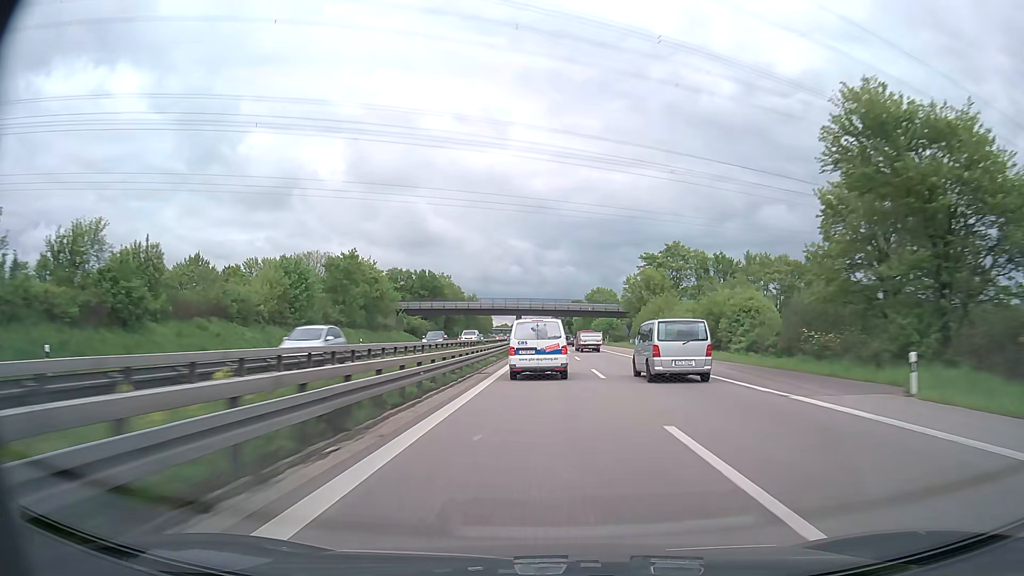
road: trunk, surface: asphalt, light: Day
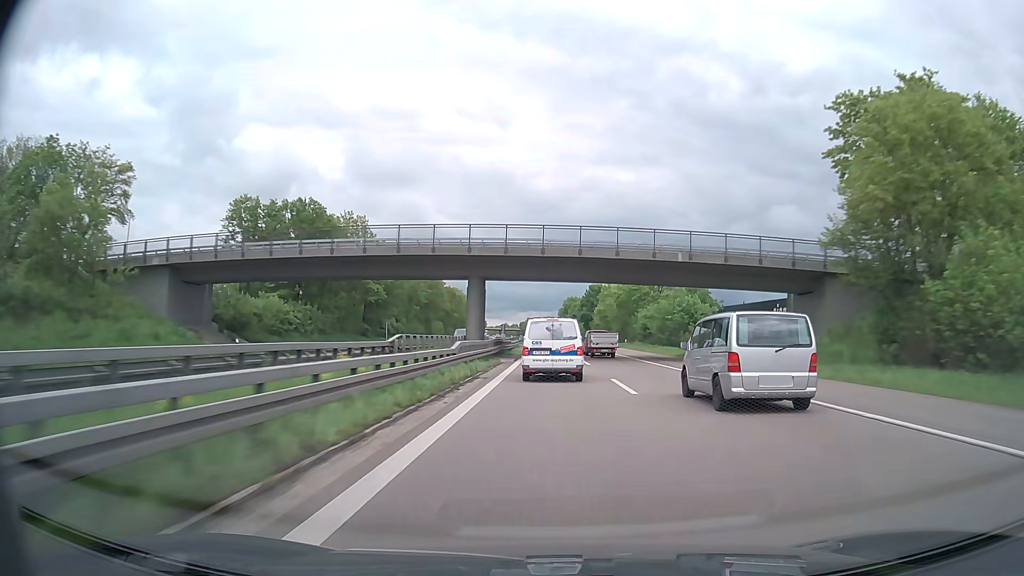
(+0.1, +77.9) m; 0°
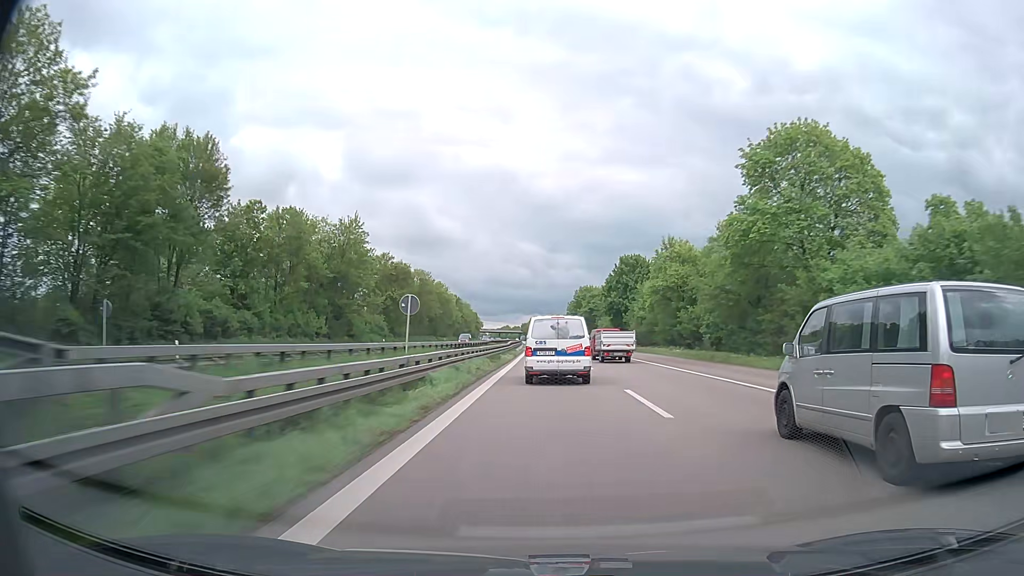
(+0.3, +59.2) m; +1°
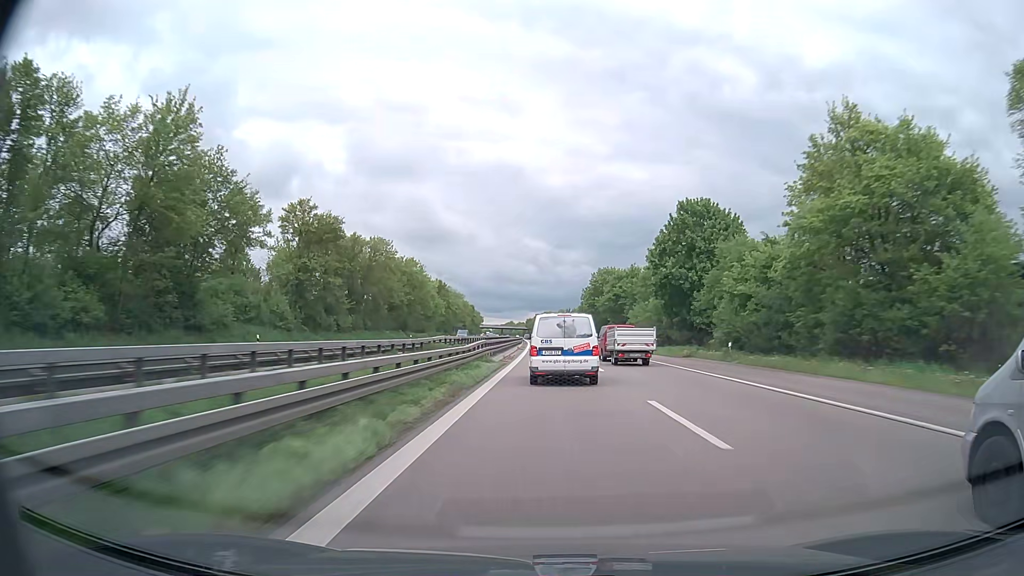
(-1.3, +39.1) m; -2°
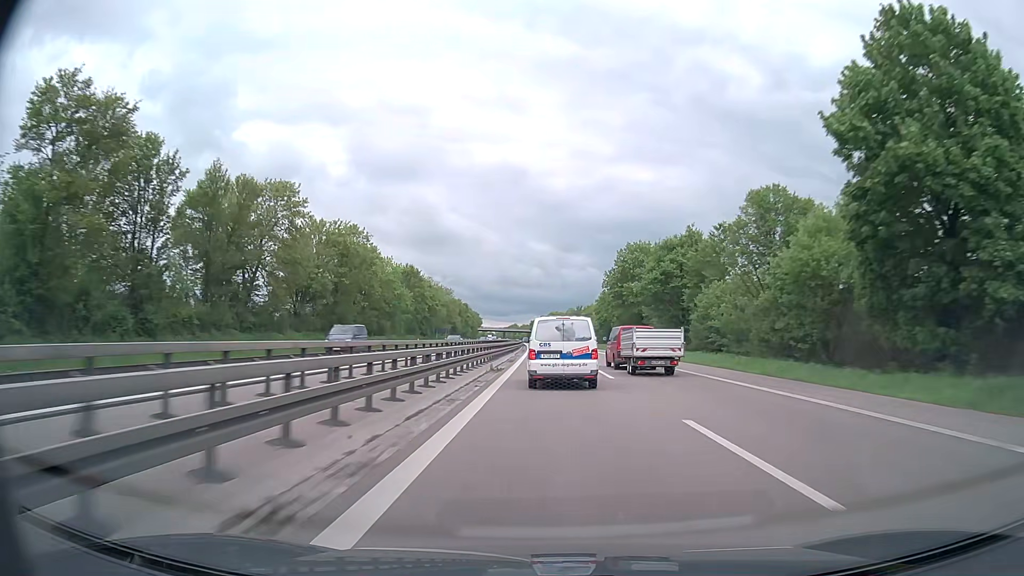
(-0.1, +38.8) m; 0°
(0, +10) (0, +20) (0, +30) (0, +40) (0, +50) (0, +60) (-1, +70) (-1, +80) (-1, +90) (-1, +100) m
